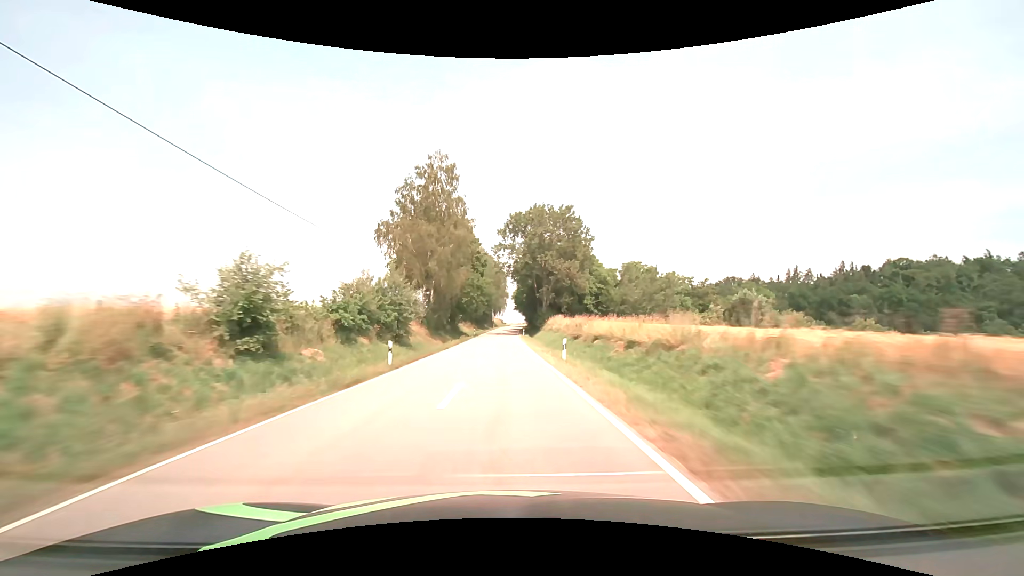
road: tertiary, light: Day
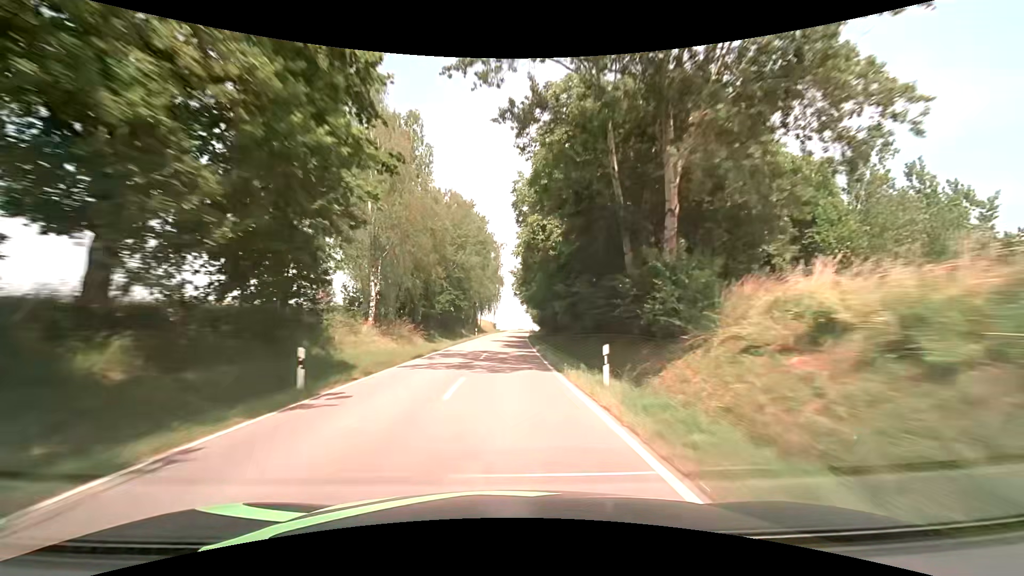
(+0.1, +59.5) m; +1°
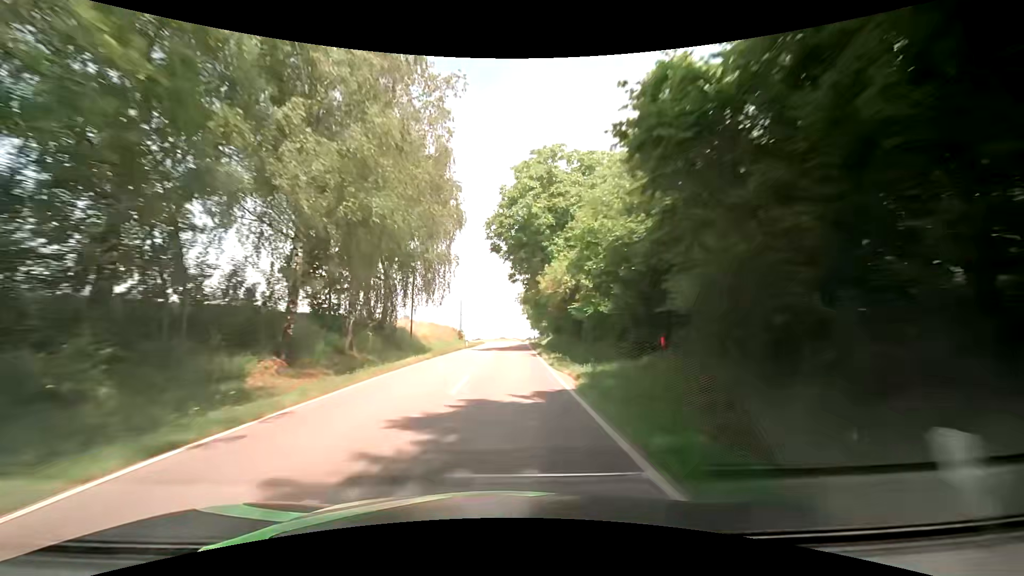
(+0.7, +59.2) m; +1°
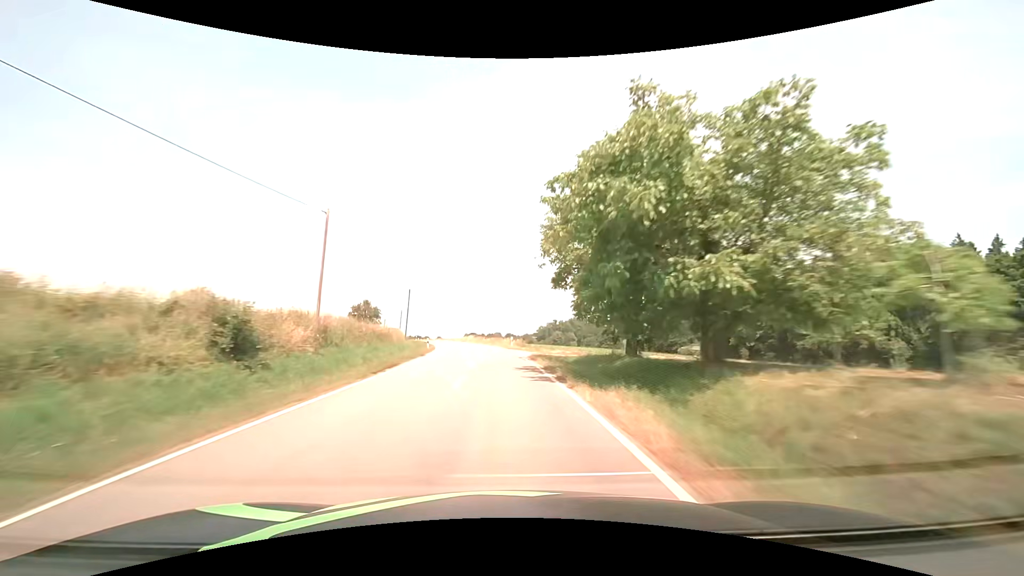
(+1.2, +58.9) m; +1°
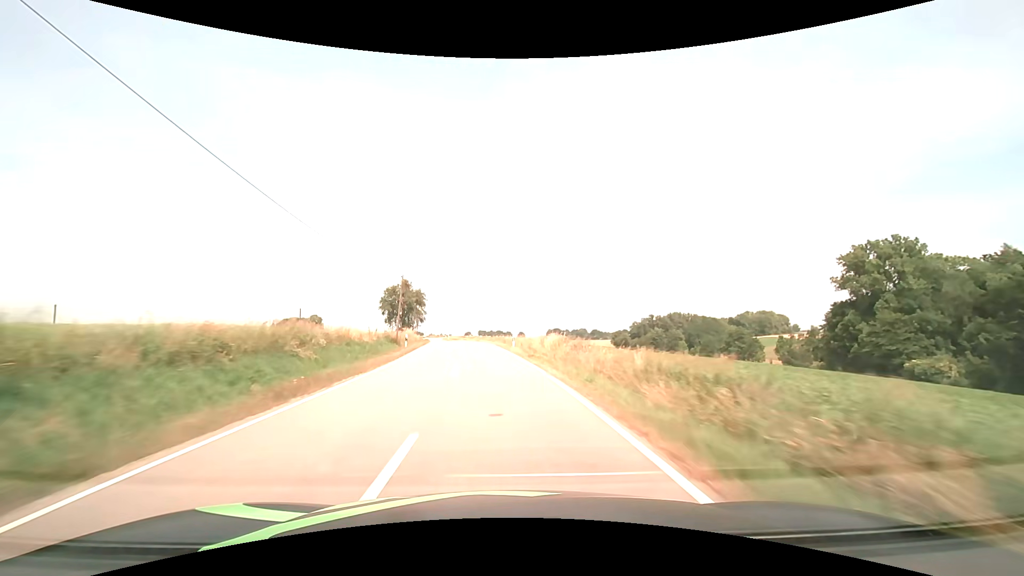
(-3.8, +57.9) m; -9°
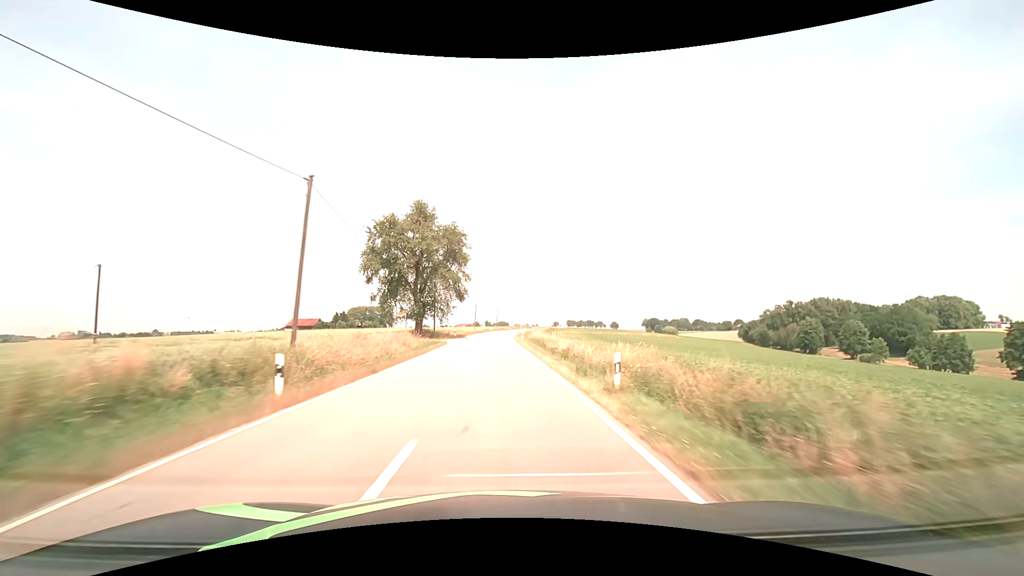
(-7.4, +72.6) m; -10°
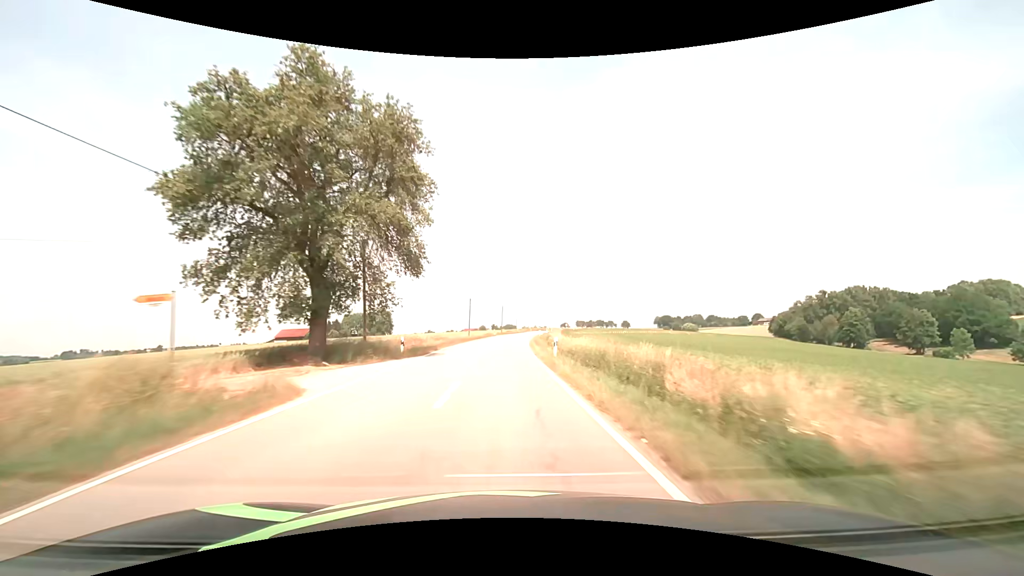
(-0.3, +29.8) m; -1°
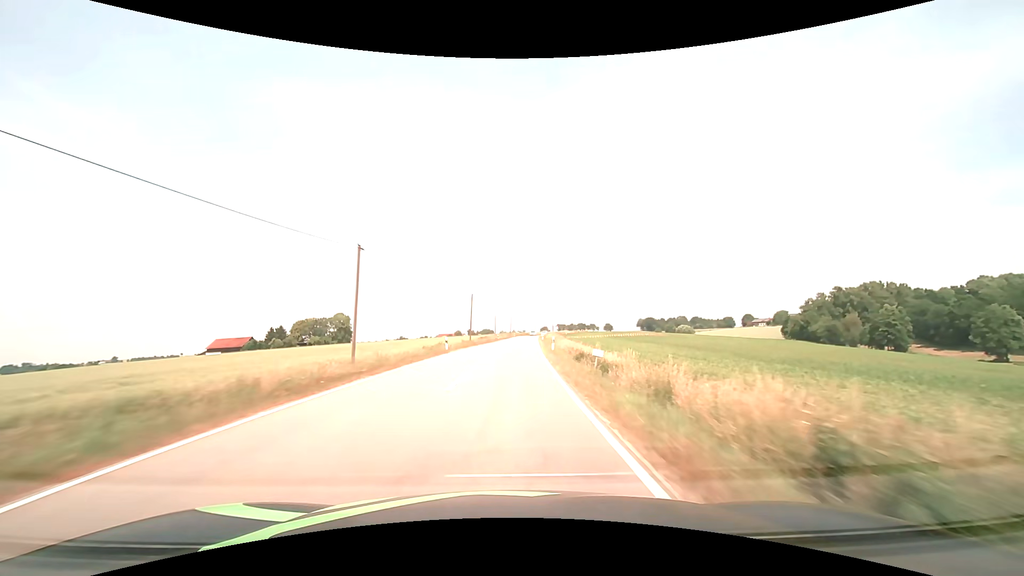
(+0.3, +45.3) m; +2°
(0, +10) (0, +20) (+1, +30) (+1, +40) (+2, +50) (+3, +60) (+3, +70) (+4, +80) (+5, +90) (+5, +100) m
